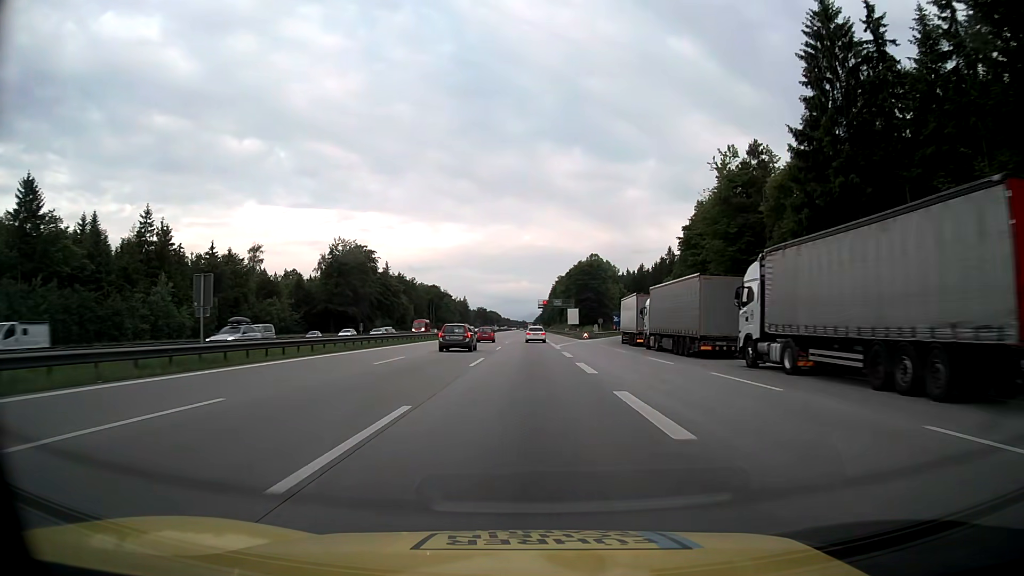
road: motorway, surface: asphalt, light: Day
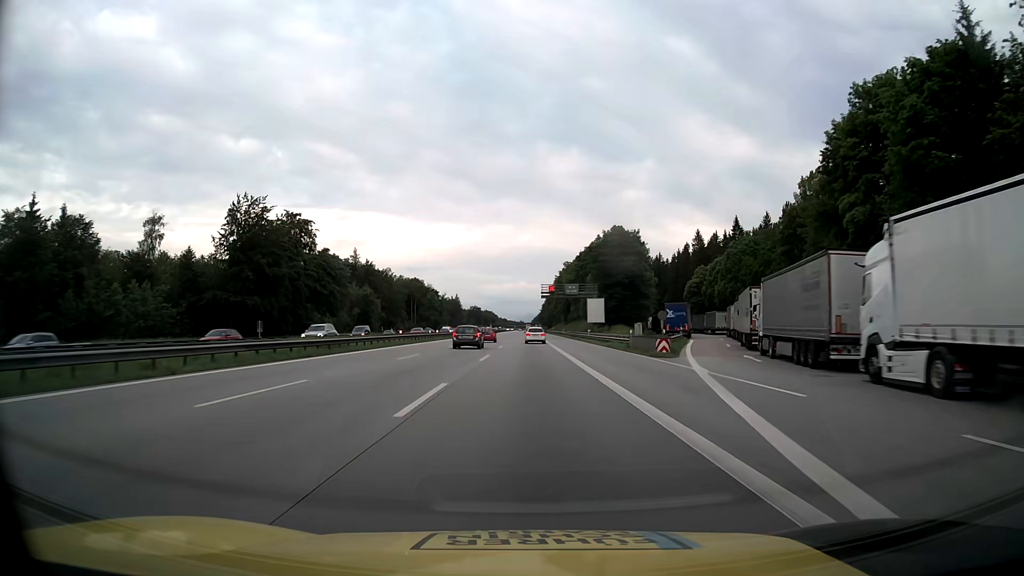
(+0.1, +49.3) m; 0°
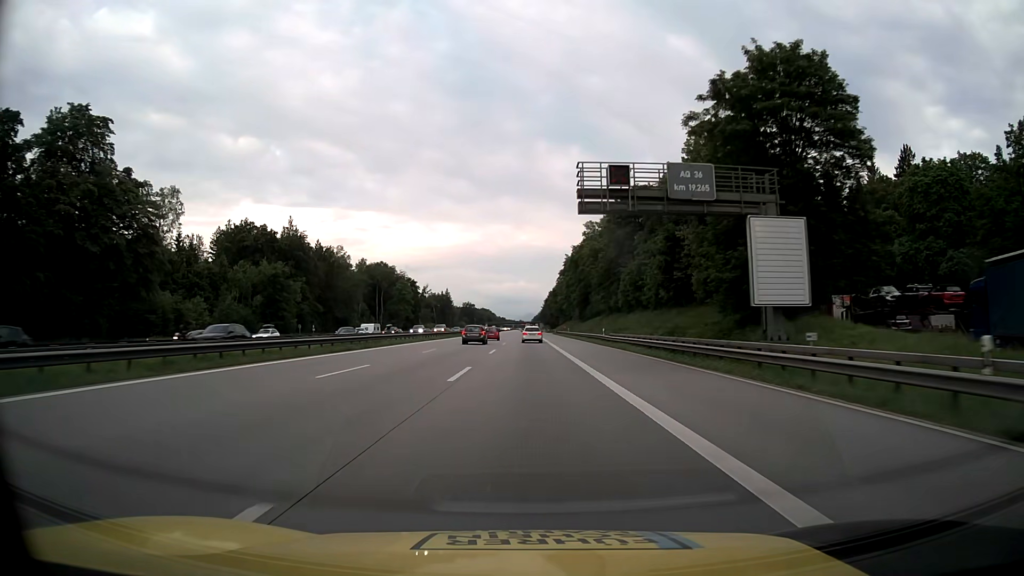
(+0.1, +65.6) m; 0°
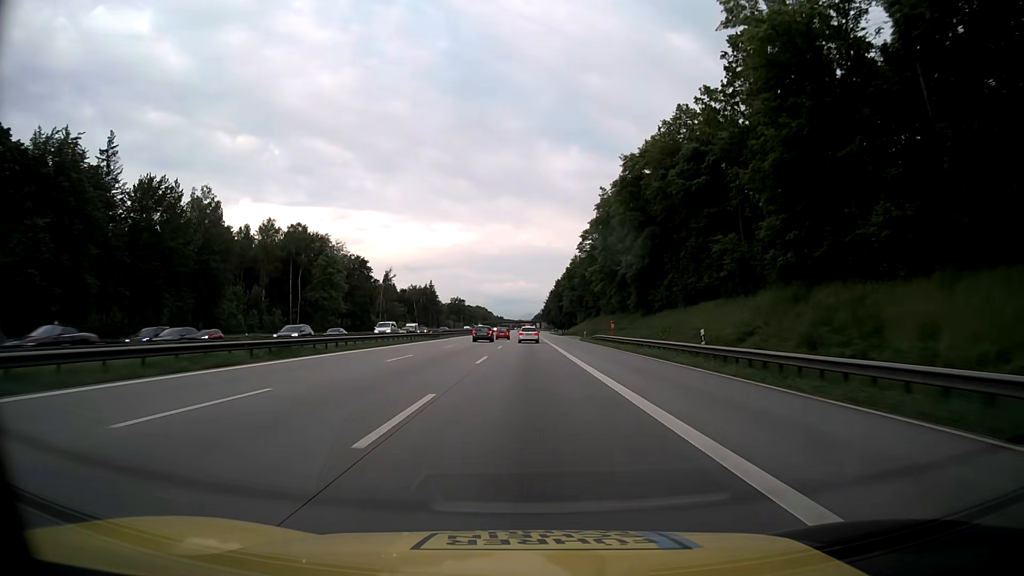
(0.0, +81.8) m; 0°
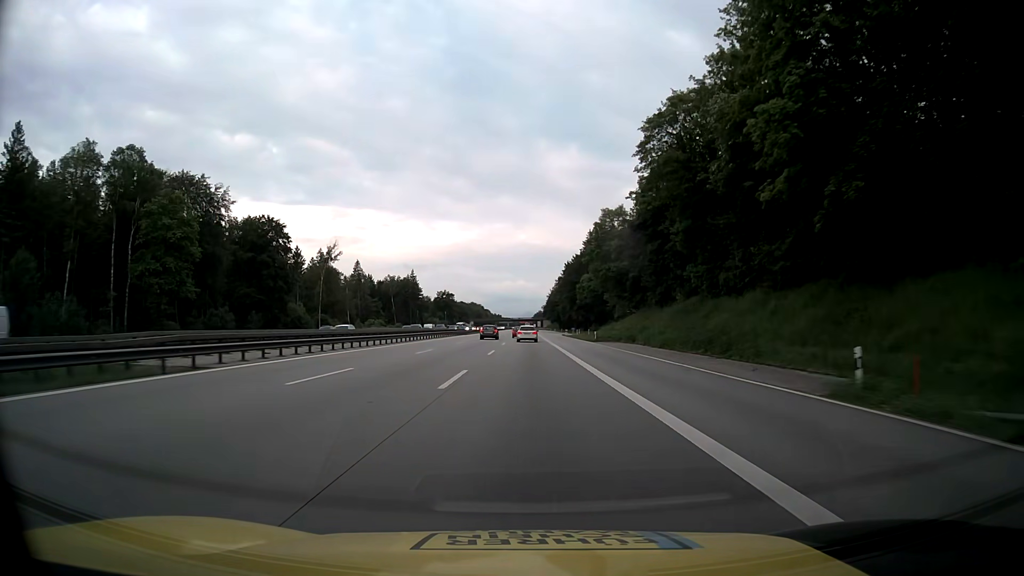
(0.0, +65.3) m; 0°
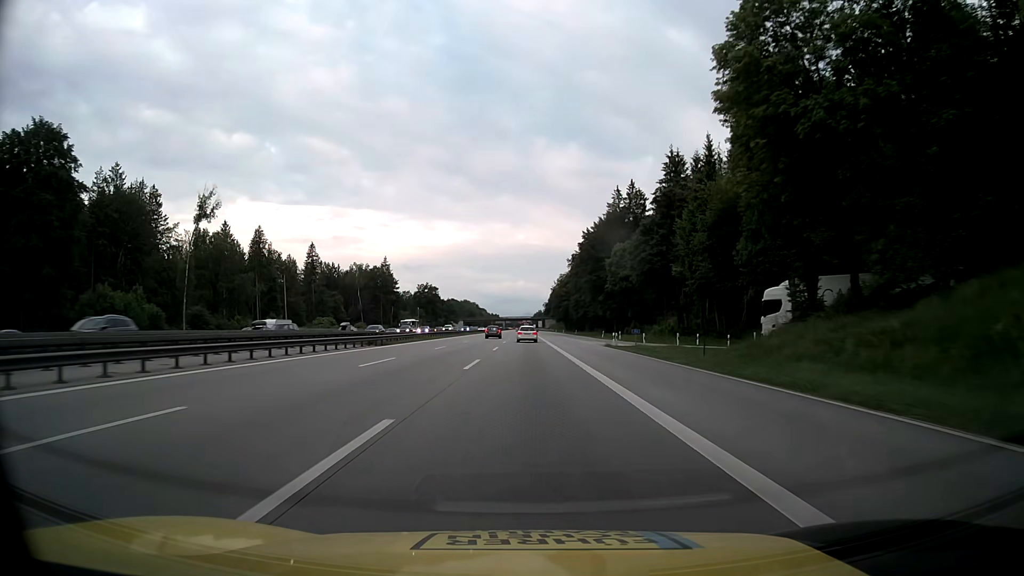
(+0.3, +65.2) m; 0°
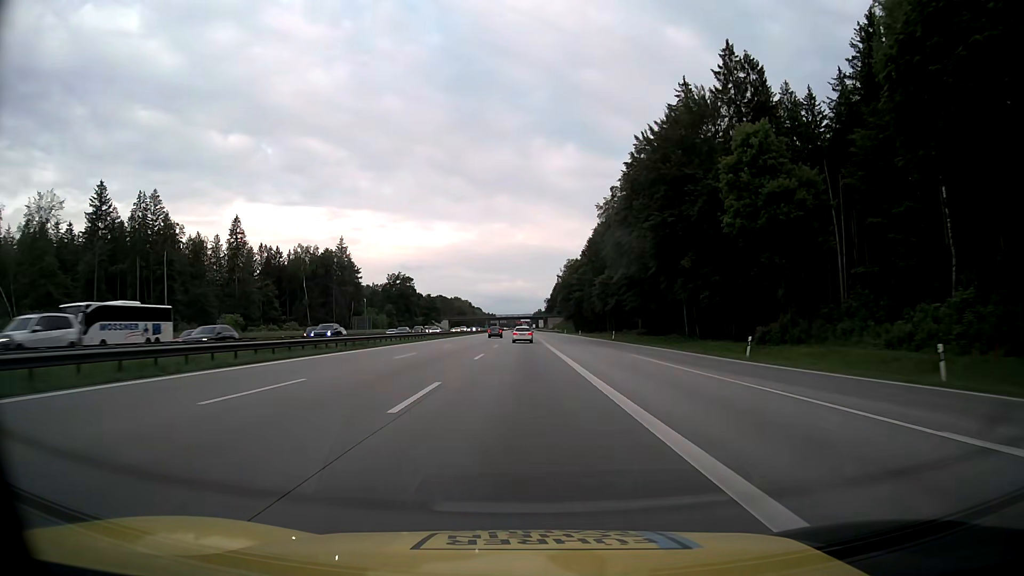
(+0.2, +65.2) m; 0°
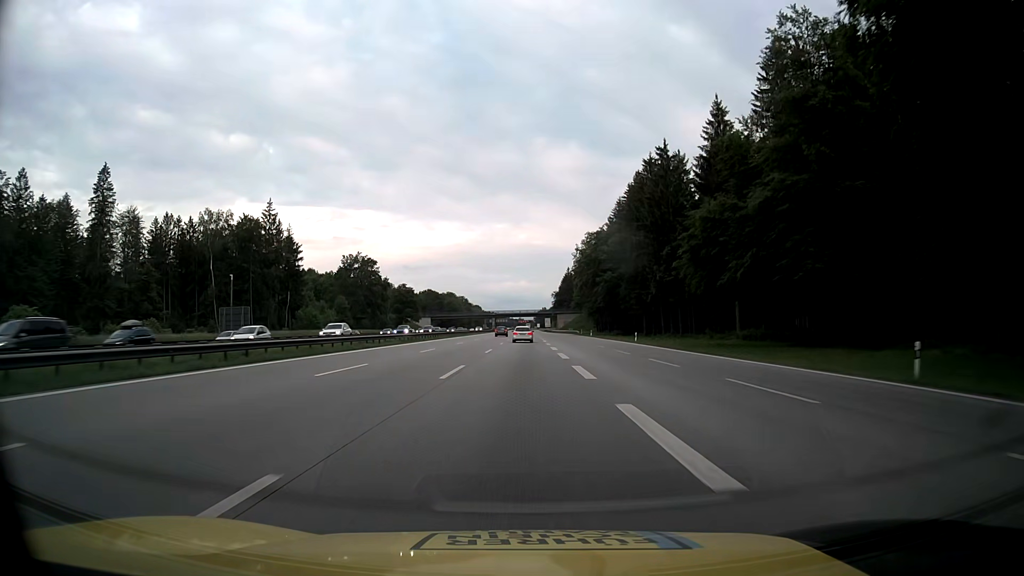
(-0.1, +65.1) m; 0°
(0, +10) (0, +20) (0, +30) (0, +40) (0, +50) (0, +60) (0, +70) (0, +80) (0, +90) (0, +100) m
